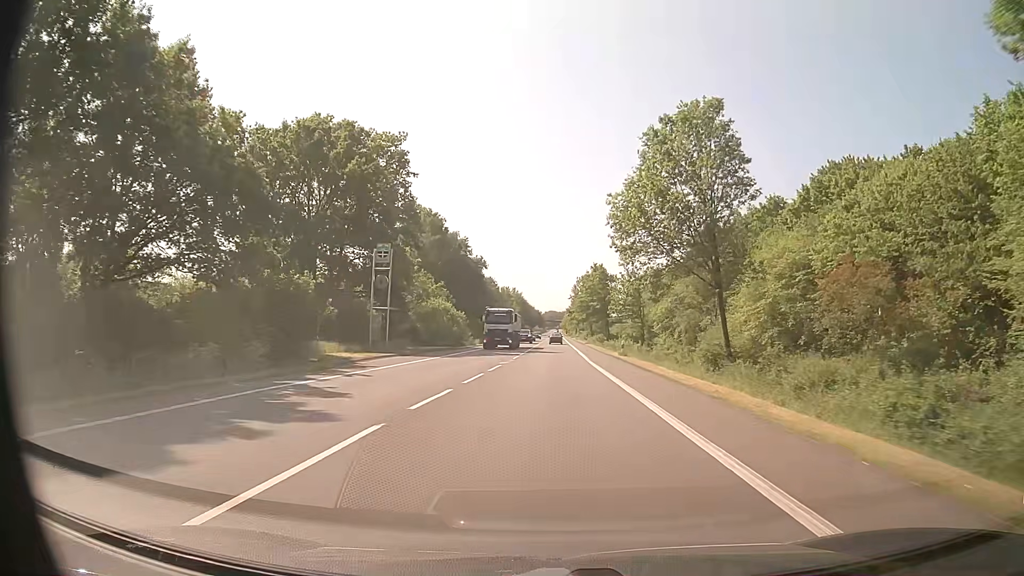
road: primary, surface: asphalt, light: Day
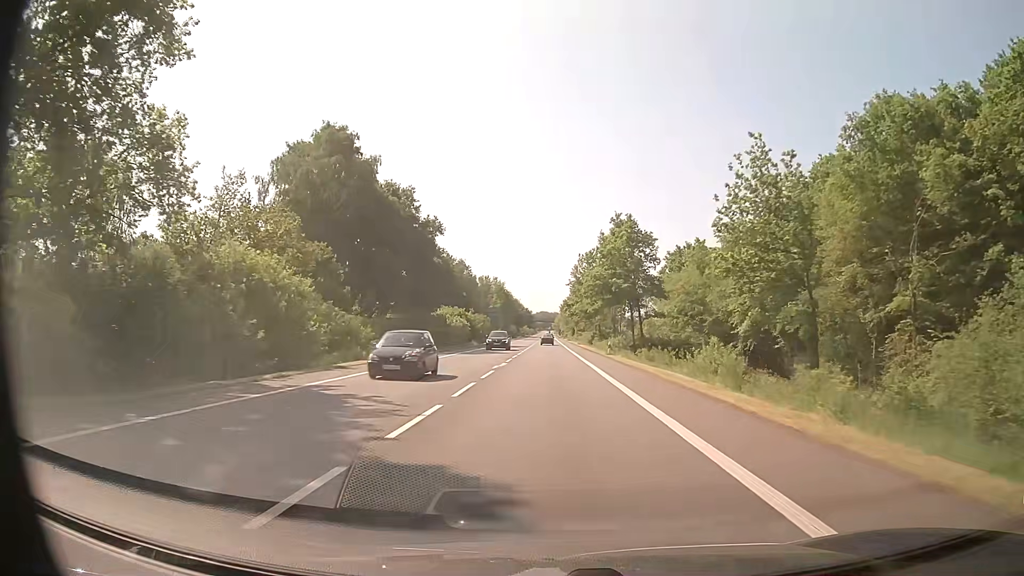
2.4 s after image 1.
(+0.6, +45.0) m; +1°
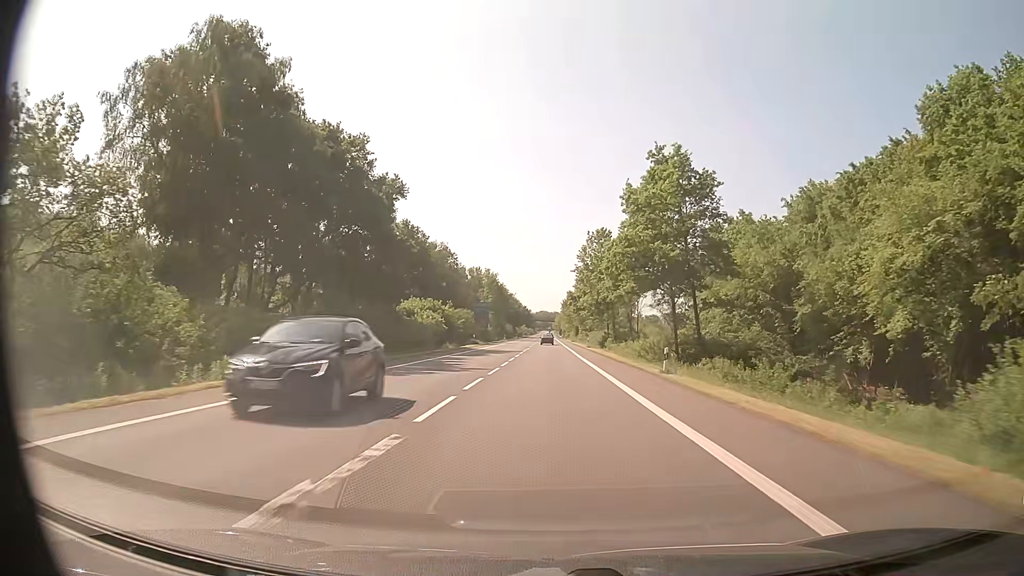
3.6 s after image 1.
(+0.1, +22.5) m; 0°
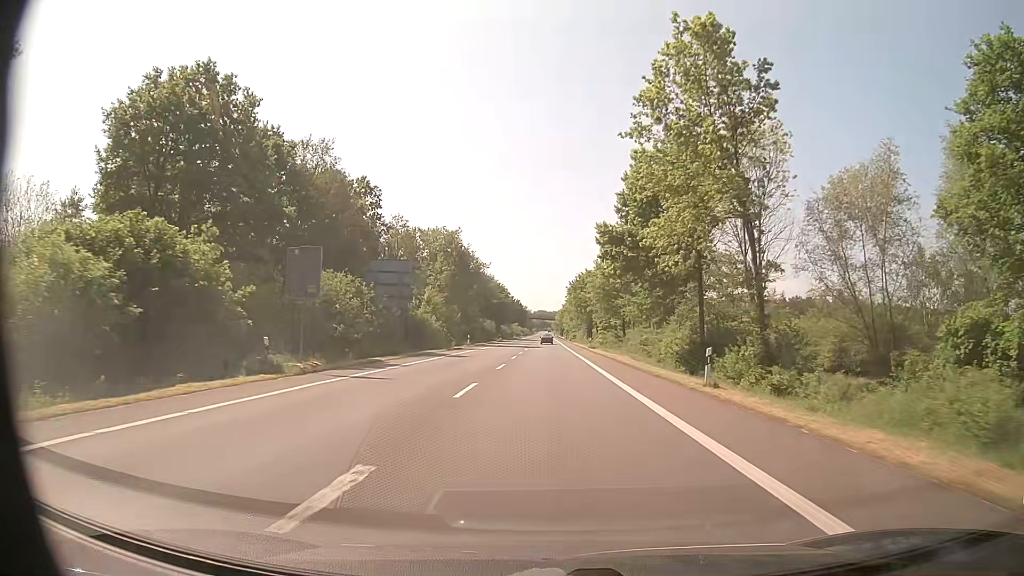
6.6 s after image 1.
(0.0, +56.3) m; 0°
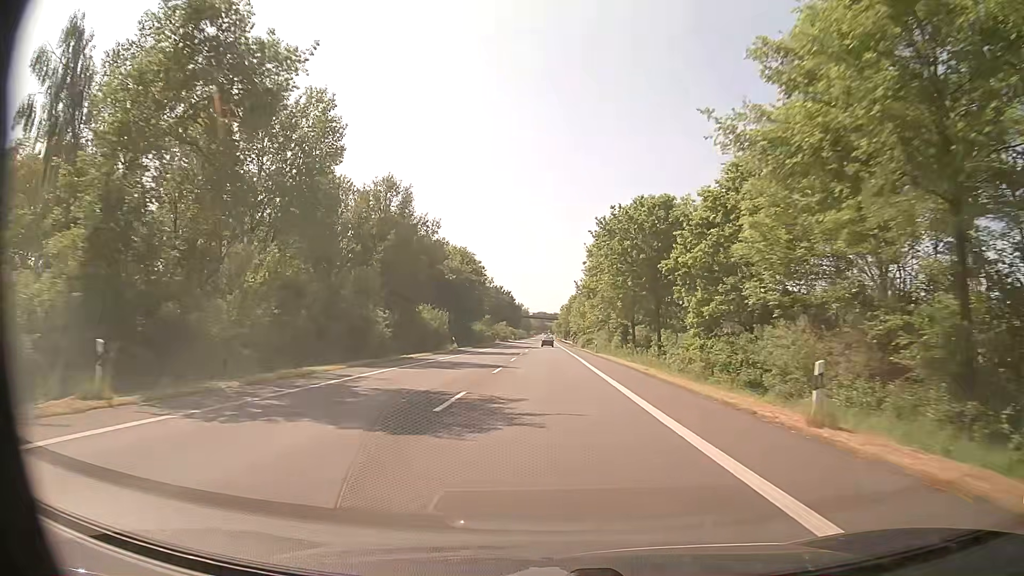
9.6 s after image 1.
(+0.1, +59.0) m; 0°
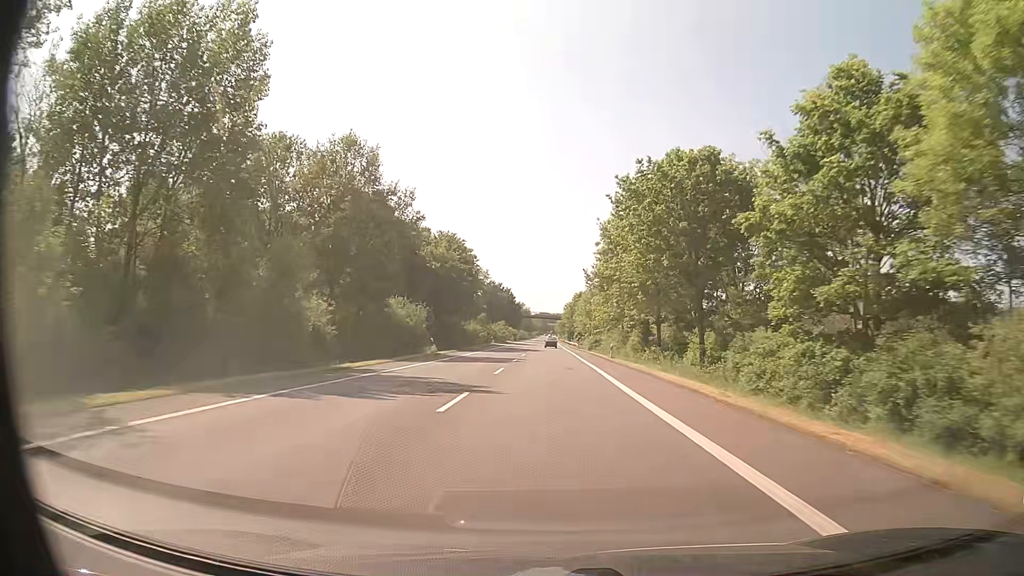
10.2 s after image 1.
(0.0, +12.6) m; 0°
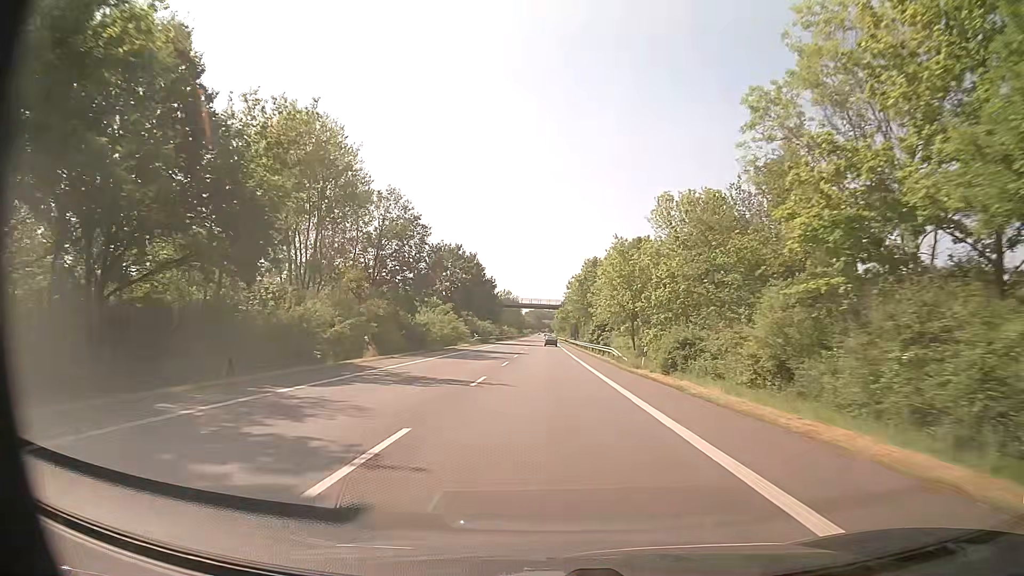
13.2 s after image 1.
(+0.4, +67.2) m; +1°
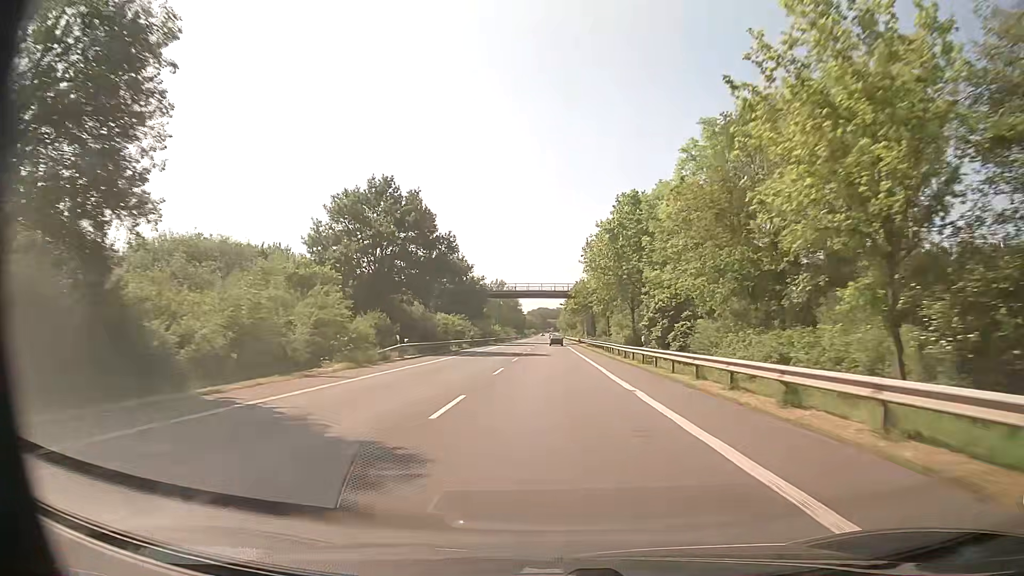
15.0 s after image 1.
(-0.2, +43.4) m; -1°
(0, +10) (0, +20) (0, +30) (0, +40) (0, +50) (0, +60) (0, +70) (0, +80) (0, +90) (+1, +100) m
